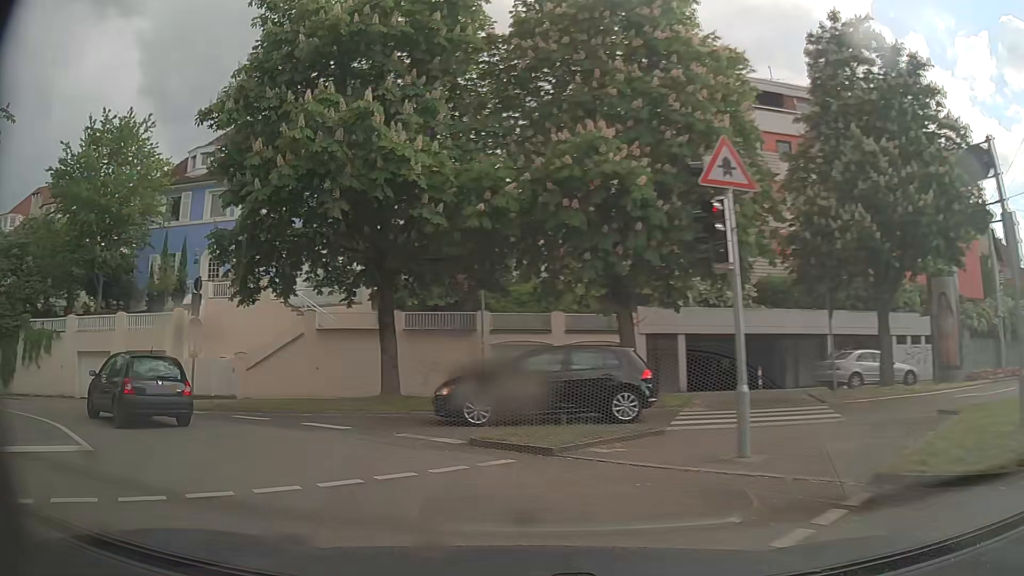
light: Day
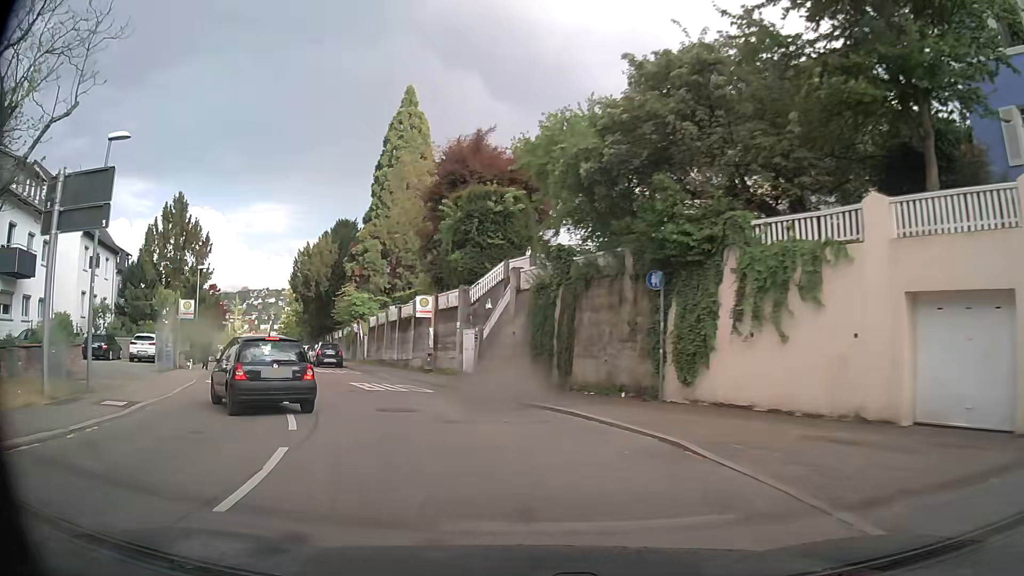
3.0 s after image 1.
(-12.5, +16.9) m; -65°
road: secondary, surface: asphalt
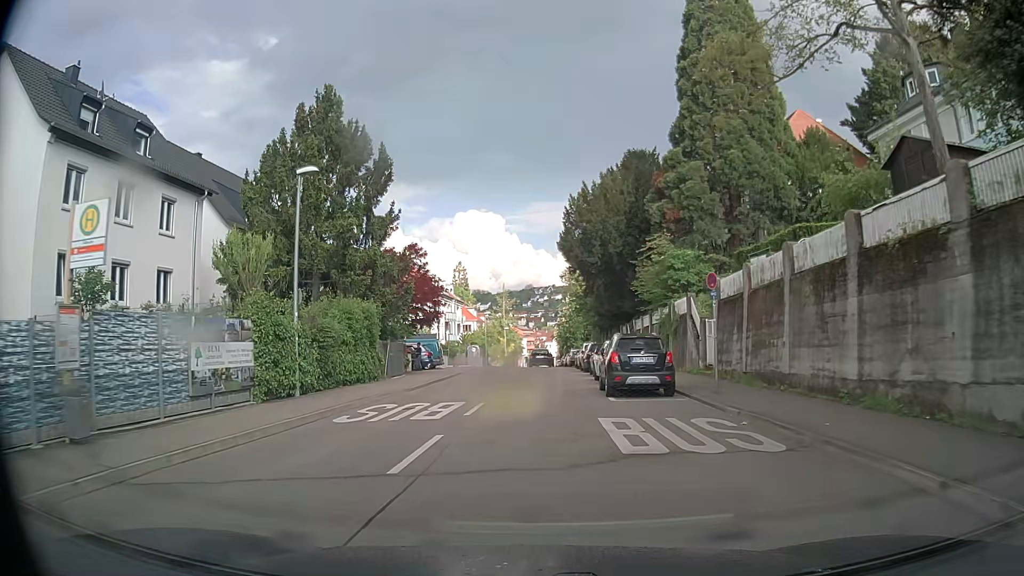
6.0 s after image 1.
(-7.4, +25.4) m; -25°
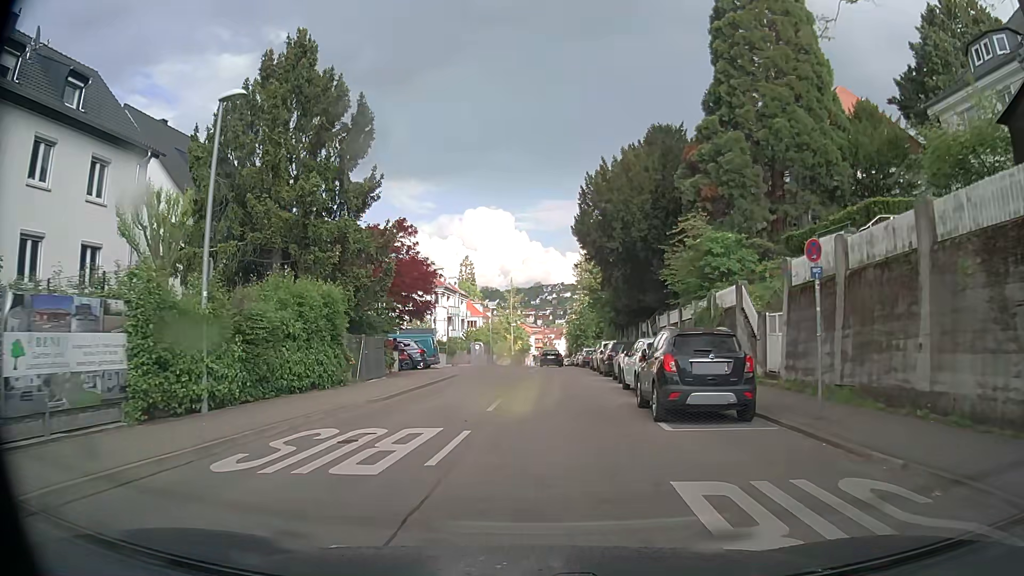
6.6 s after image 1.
(0.0, +5.8) m; 0°
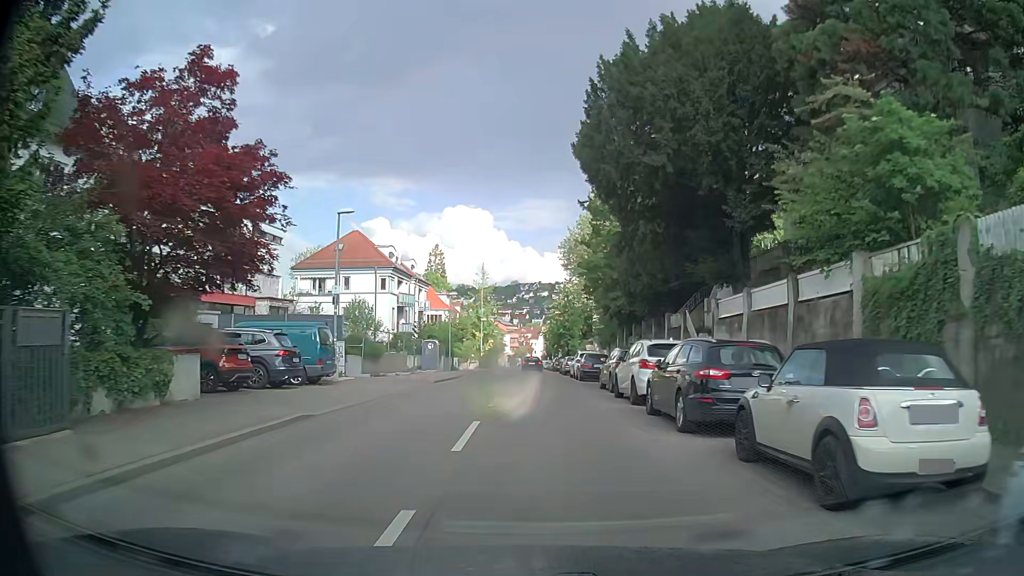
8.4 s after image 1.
(+0.2, +17.6) m; +2°
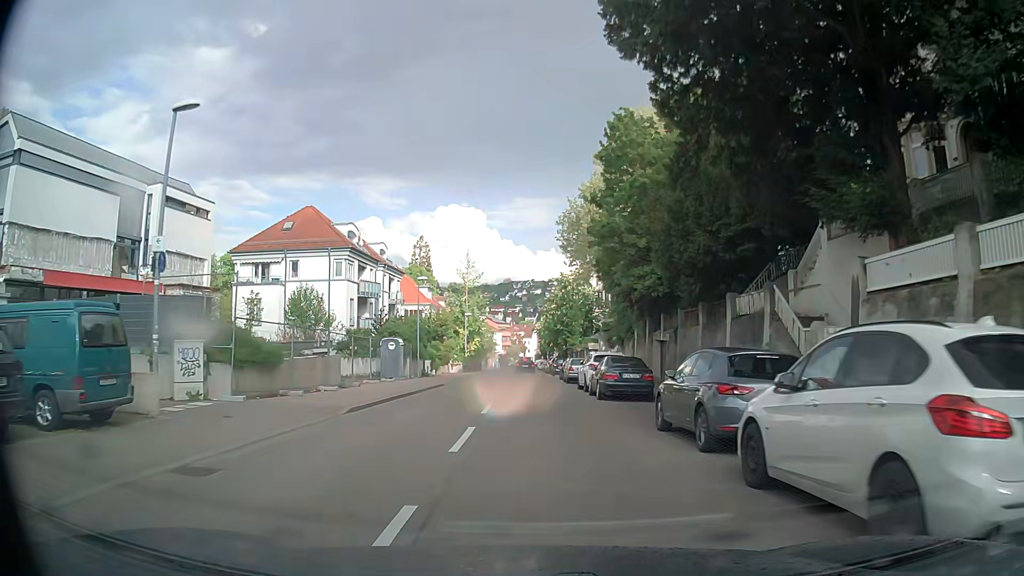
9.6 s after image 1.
(0.0, +12.0) m; 0°
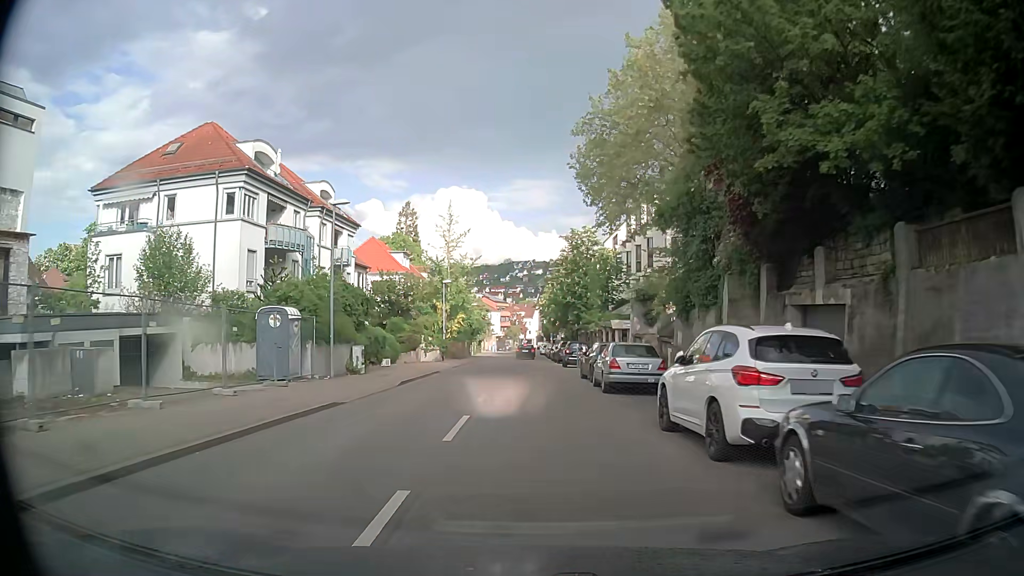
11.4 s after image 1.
(+0.2, +18.3) m; +1°
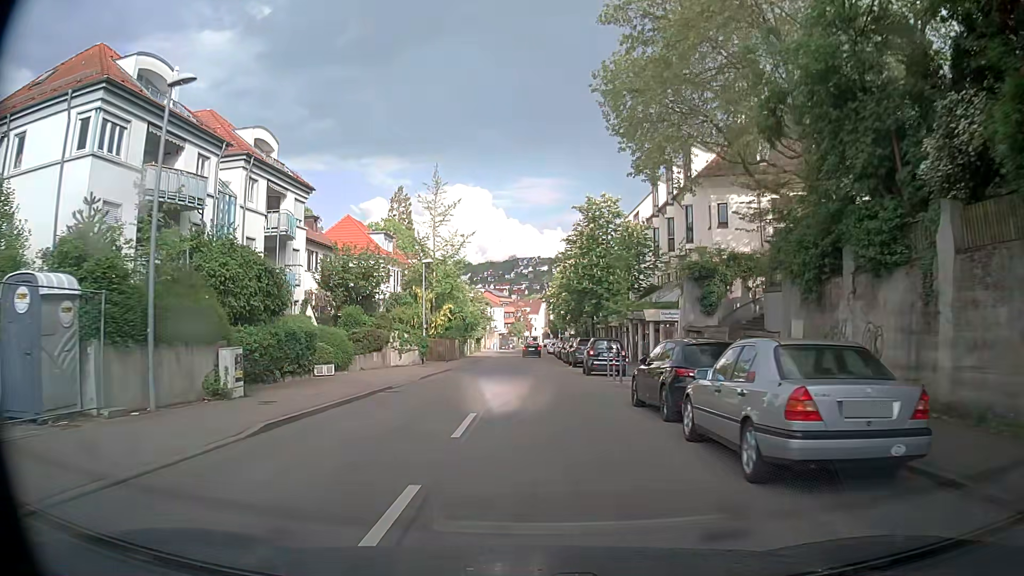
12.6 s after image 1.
(-0.2, +12.1) m; -1°
(0, +10) (0, +20) (0, +30) (0, +40) (0, +50) (0, +60) (0, +70) (0, +80) (0, +90) (0, +100) m
